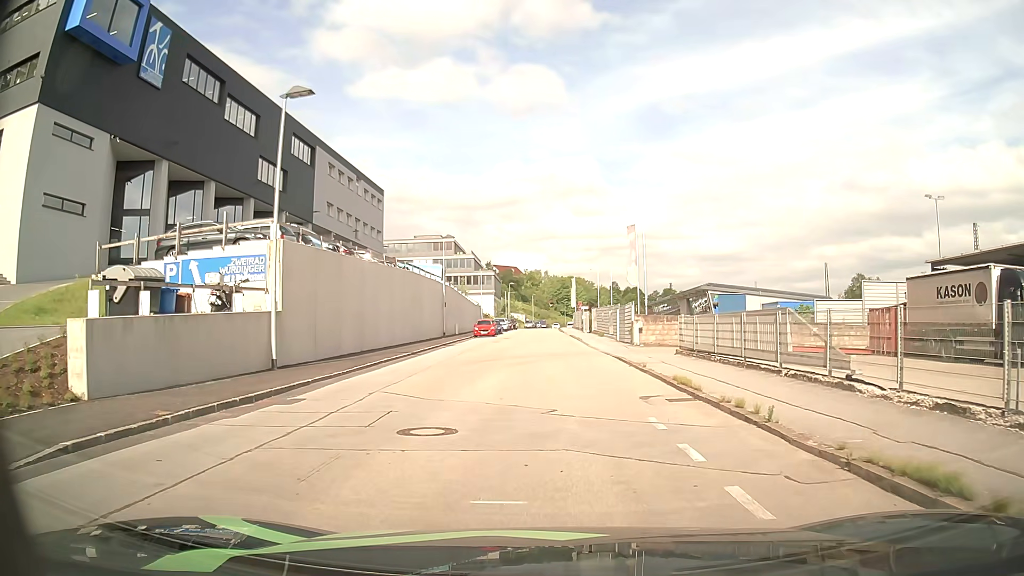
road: residential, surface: asphalt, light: Day
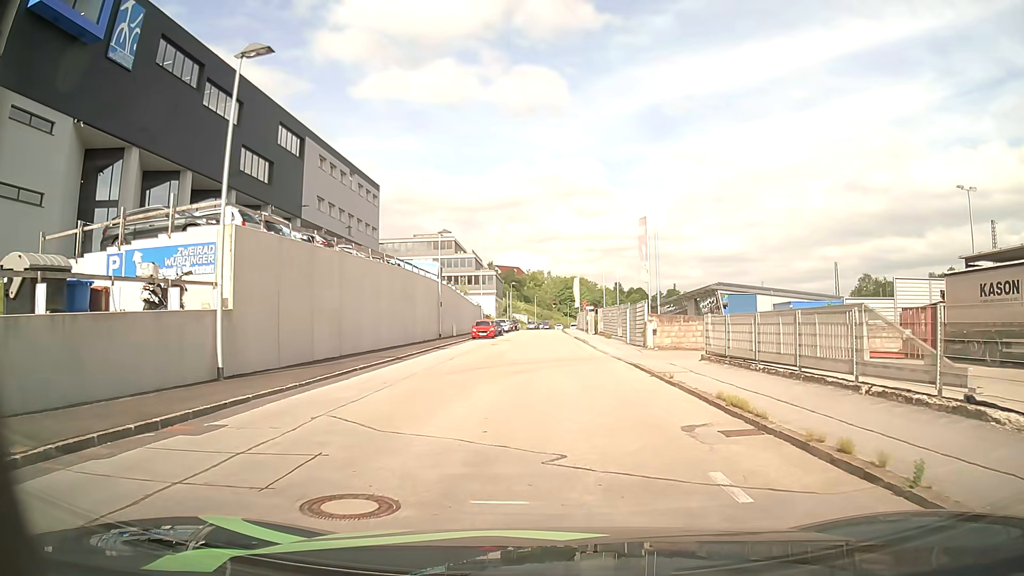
(0.0, +3.6) m; 0°
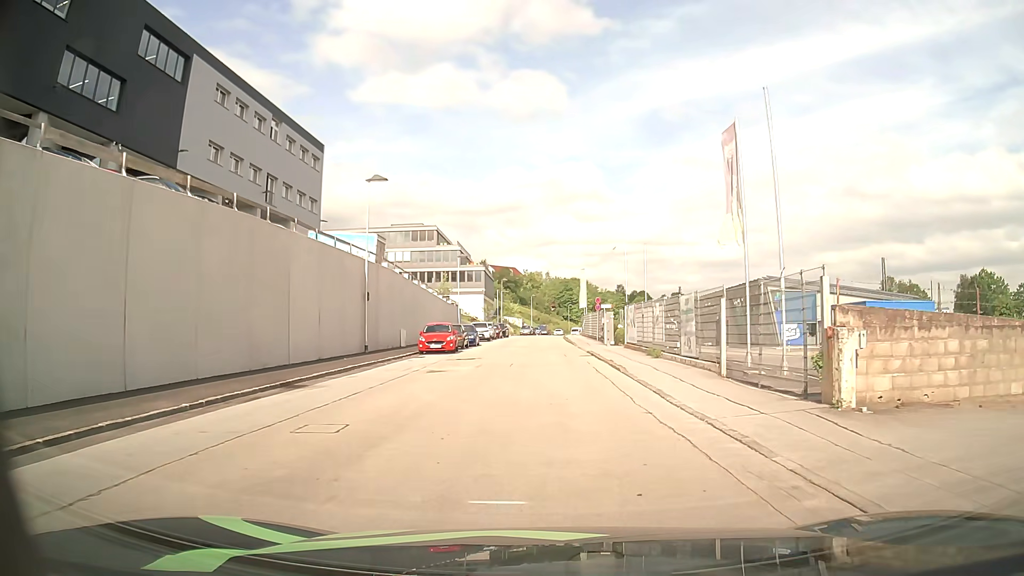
(0.0, +20.8) m; 0°
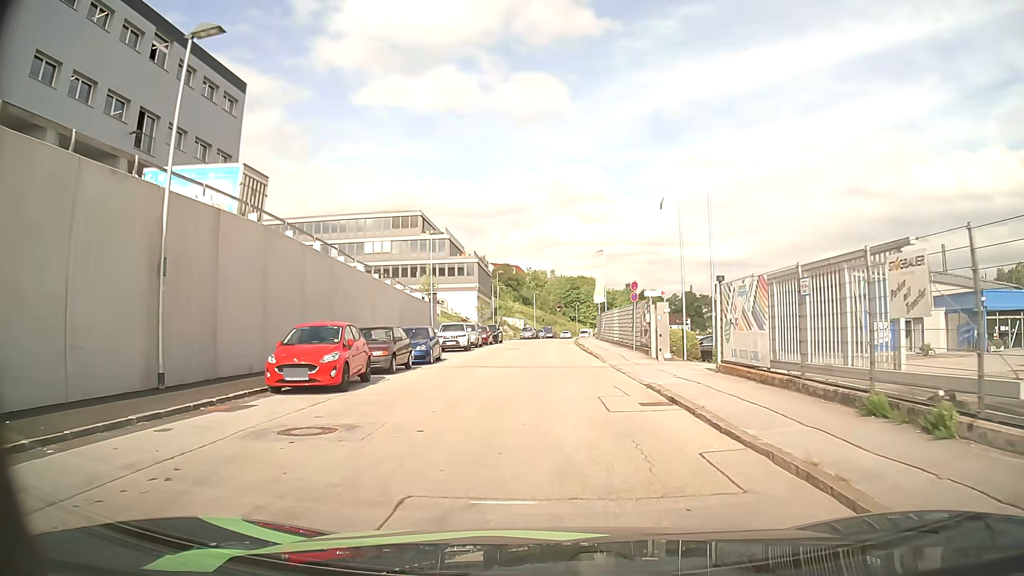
(0.0, +18.0) m; 0°
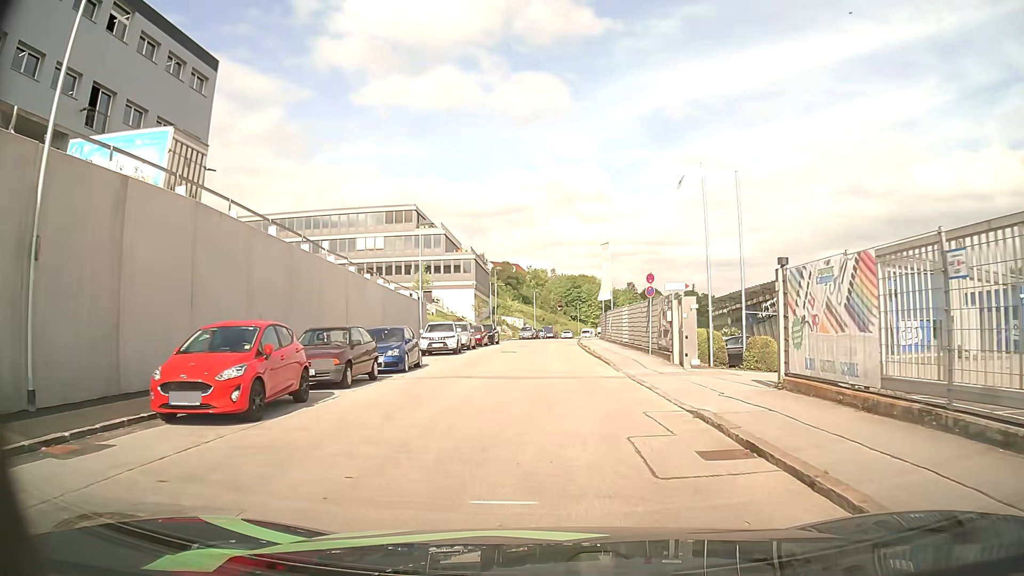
(0.0, +4.5) m; 0°
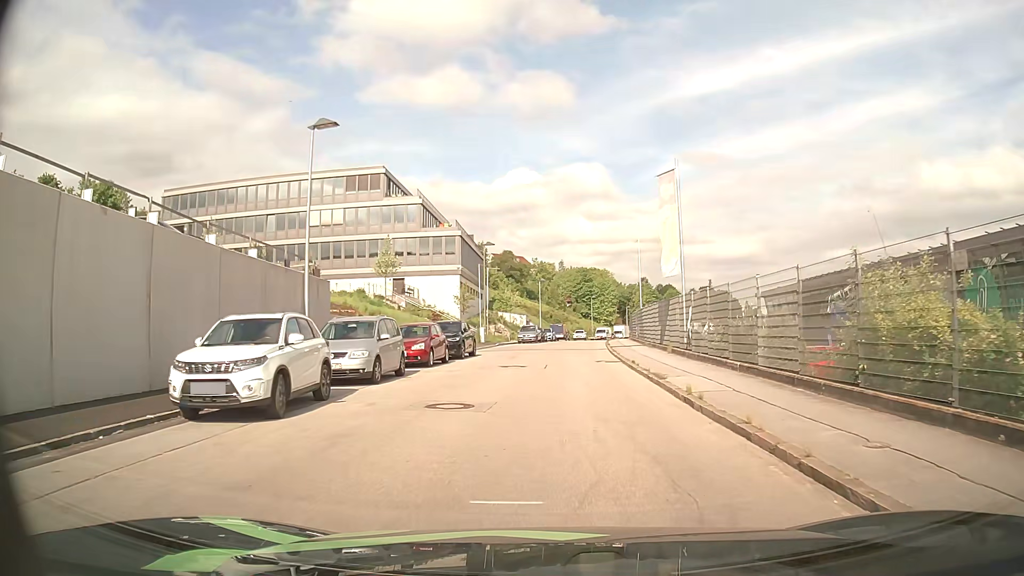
(-0.2, +22.5) m; 0°
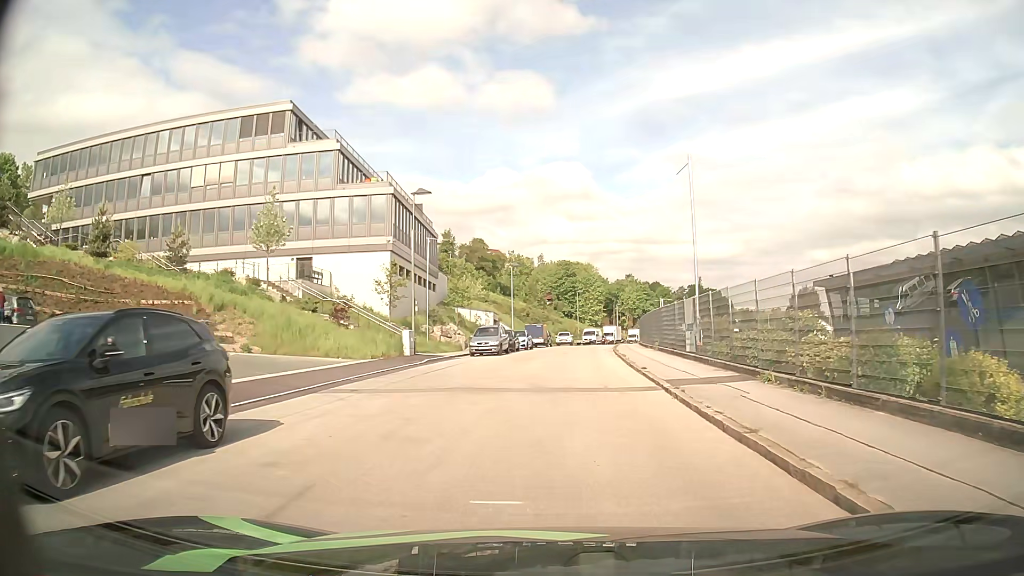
(+0.3, +22.7) m; +2°
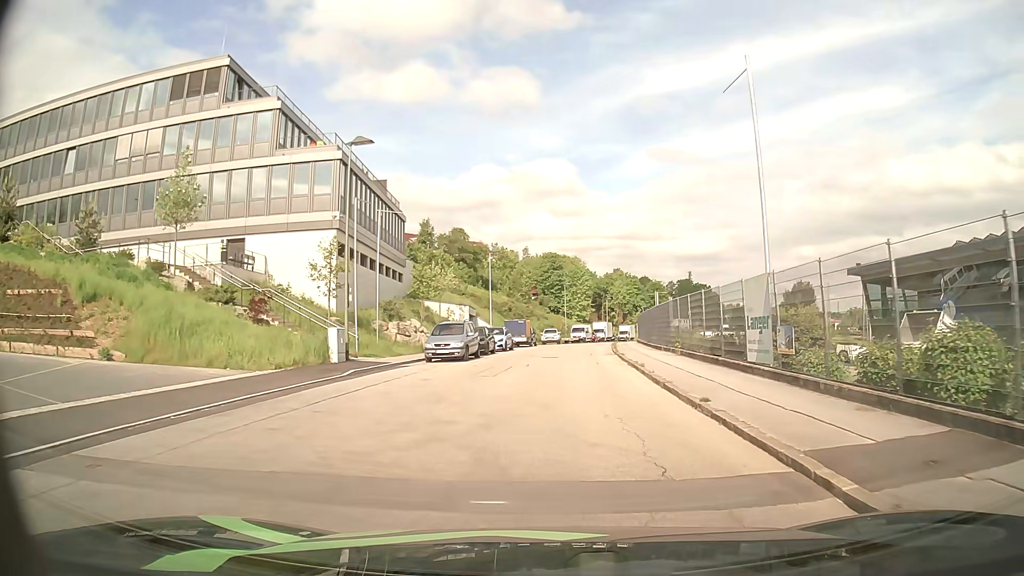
(+0.1, +9.2) m; +1°
(0, +10) (+1, +20) (+1, +30) (+2, +40) (+3, +50) (+4, +60) (+5, +70) (+7, +80) (+9, +89) (+11, +99) m
